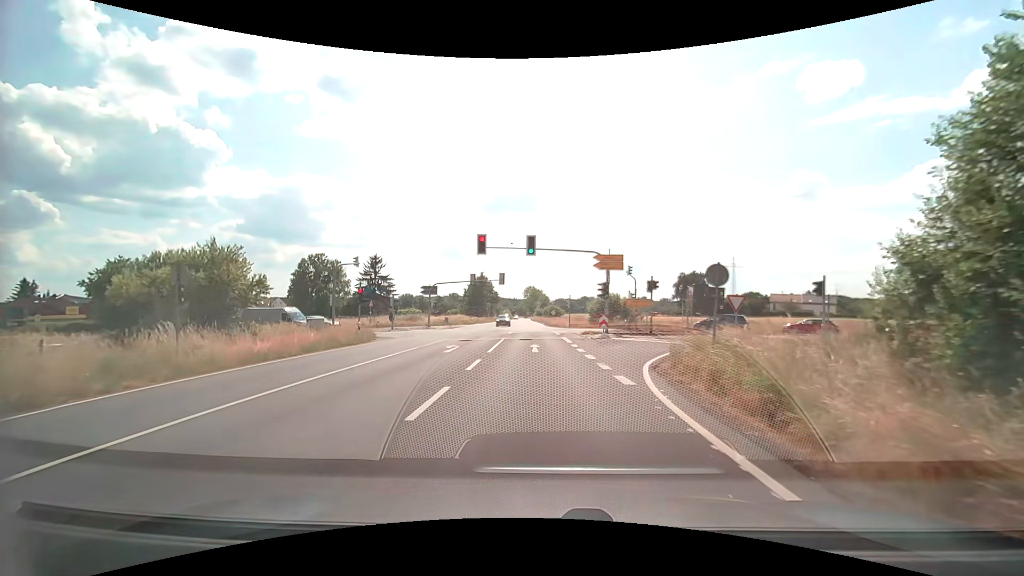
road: secondary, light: Day
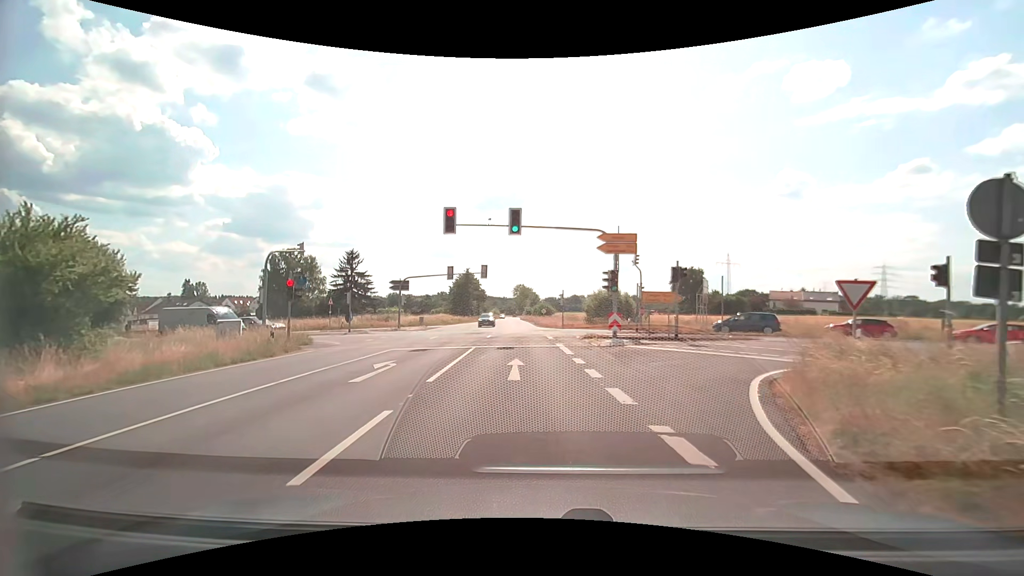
(+0.1, +8.0) m; +2°
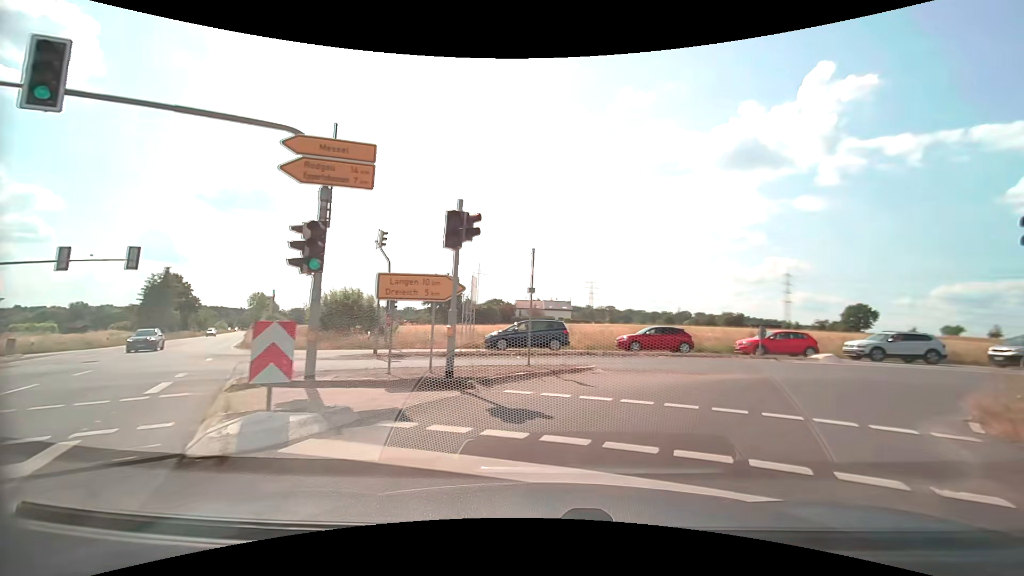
(+2.1, +14.2) m; +26°
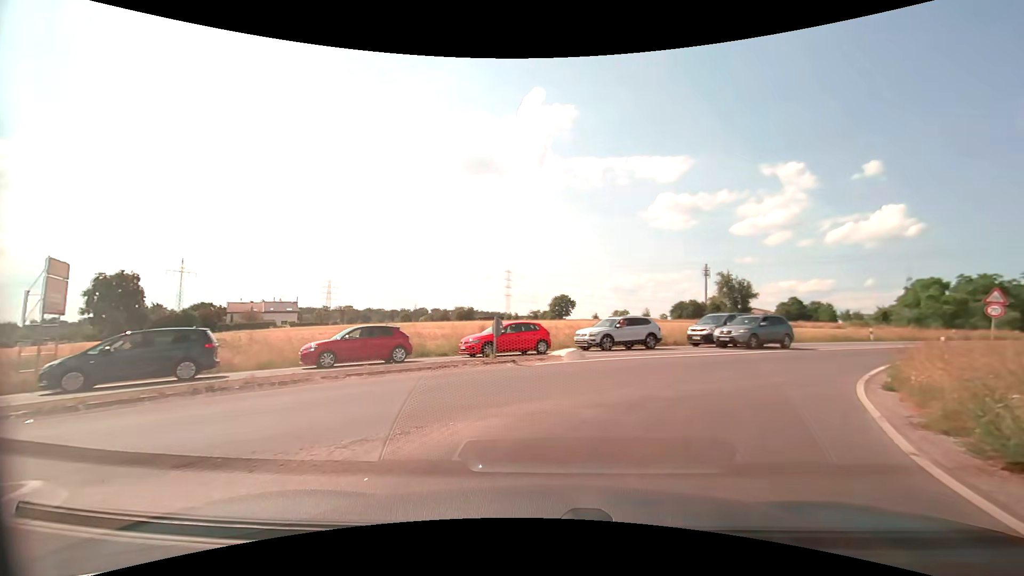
(+2.2, +8.6) m; +29°
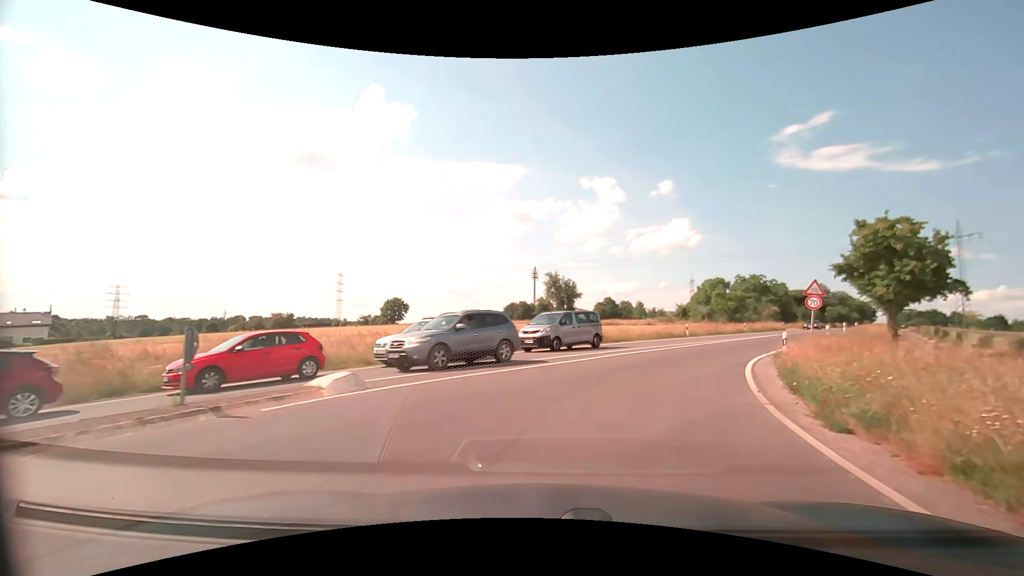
(+1.1, +6.4) m; +19°
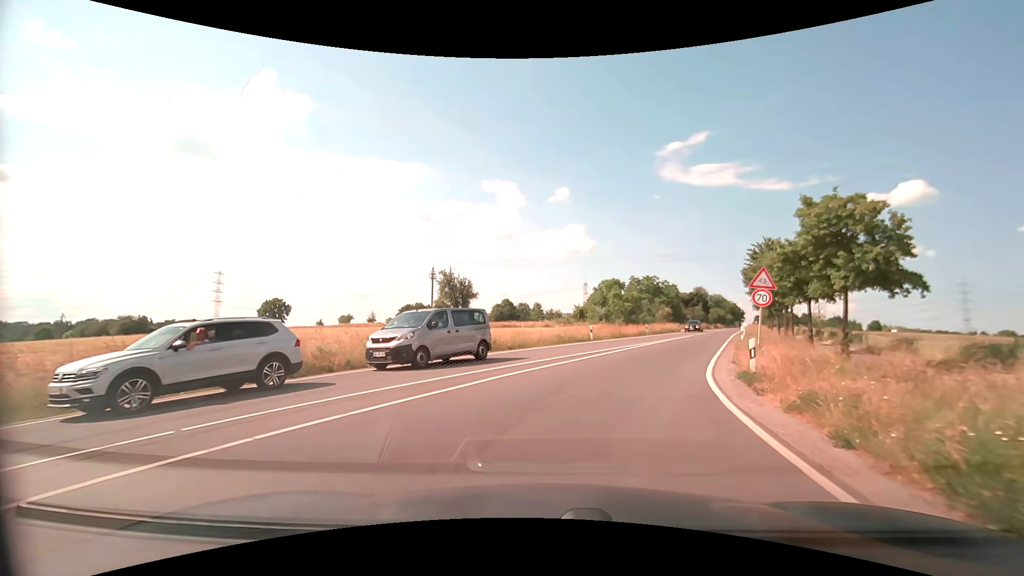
(+0.8, +7.5) m; +11°
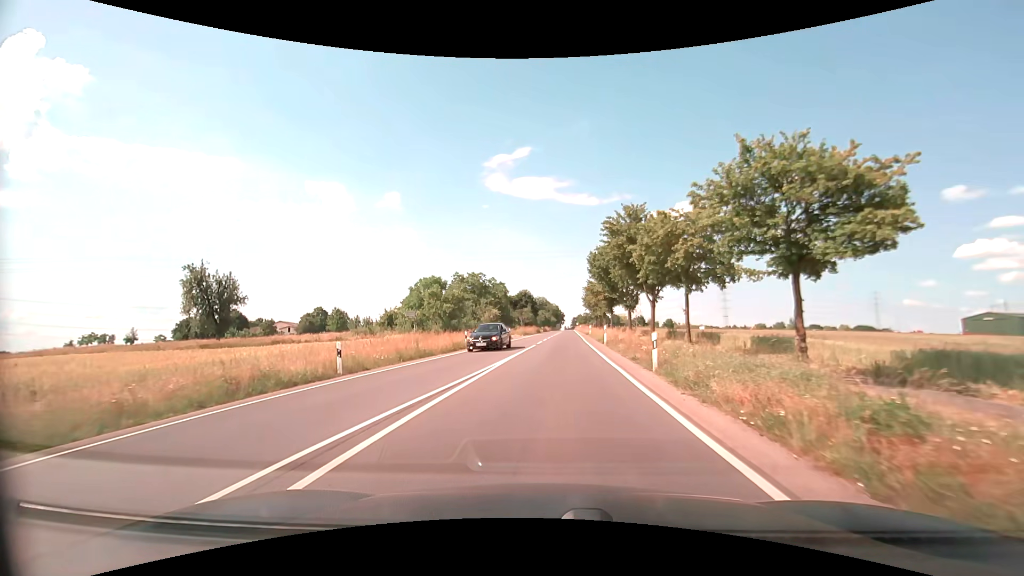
(+3.9, +19.4) m; +19°
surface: asphalt
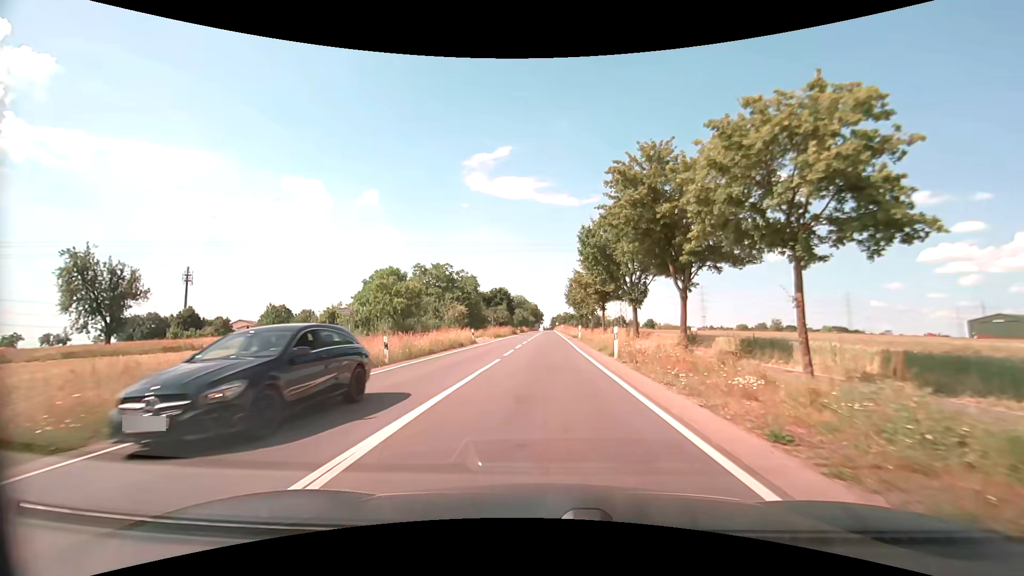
(+0.3, +12.6) m; +2°
(0, +10) (0, +20) (+1, +30) (+1, +40) (+1, +50) (+1, +60) (+1, +70) (+2, +80) (+2, +90) (+2, +100) m
